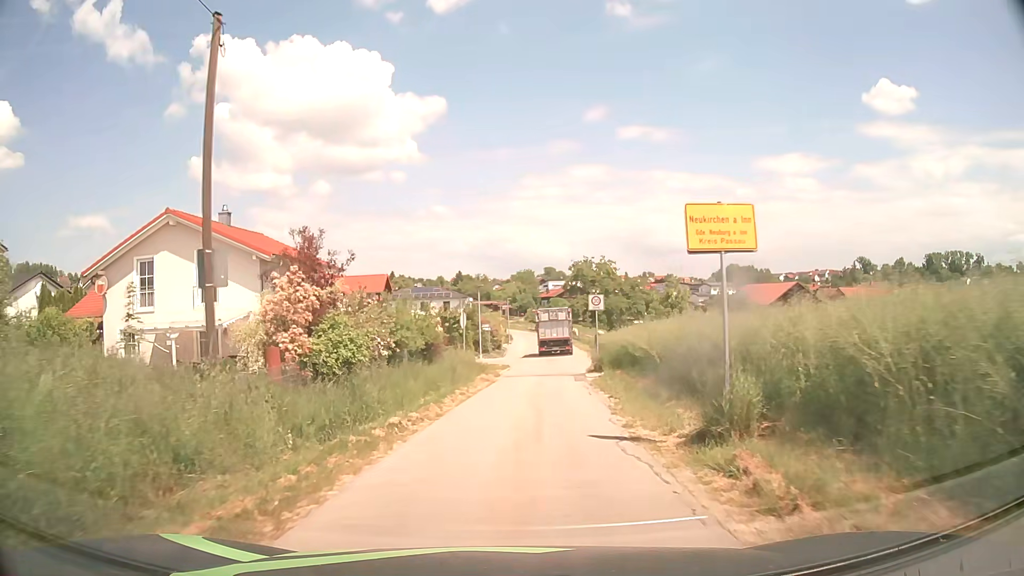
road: unclassified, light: Day
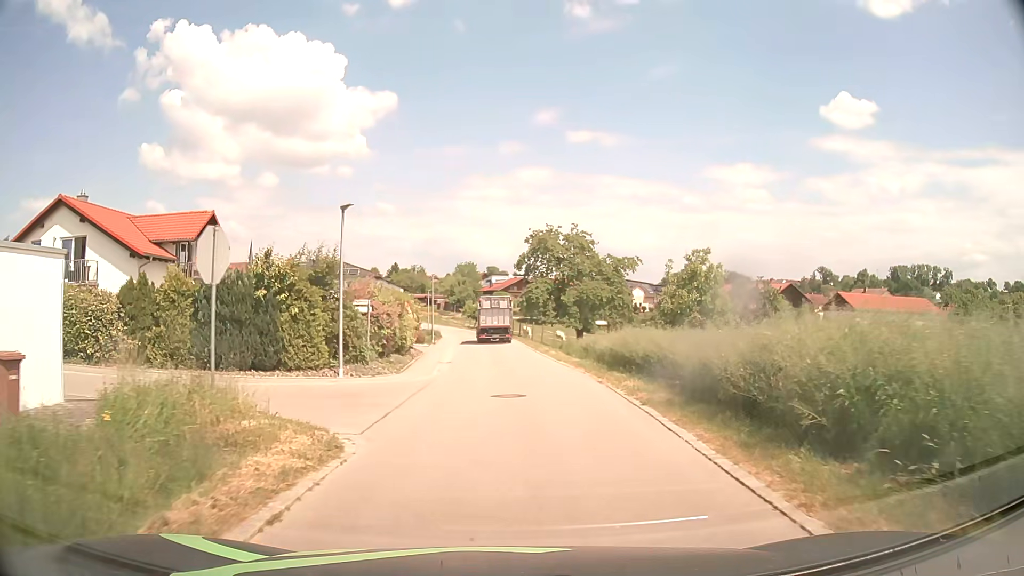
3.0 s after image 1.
(+1.2, +27.6) m; +5°
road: residential
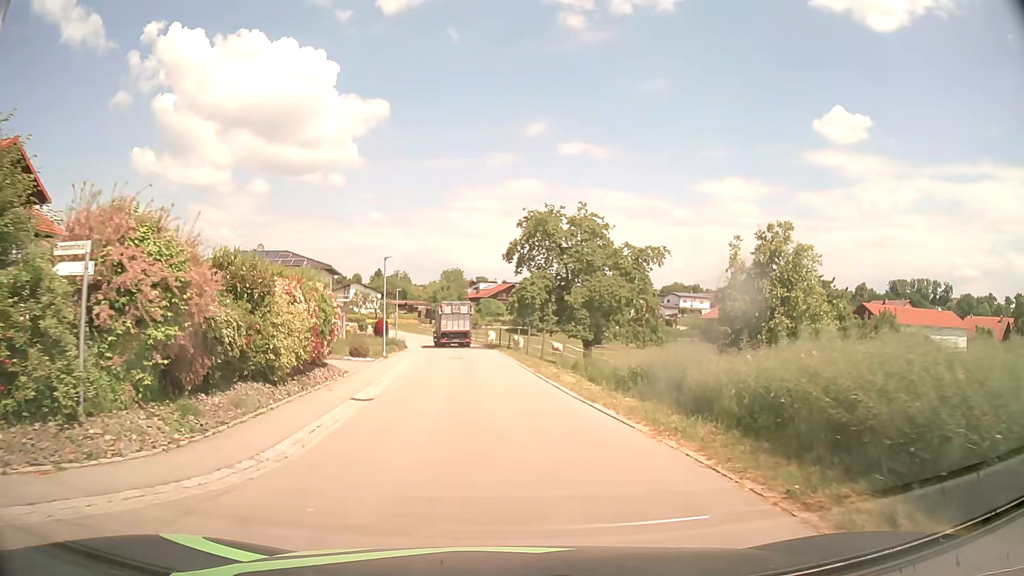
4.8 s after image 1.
(+0.4, +15.5) m; +2°
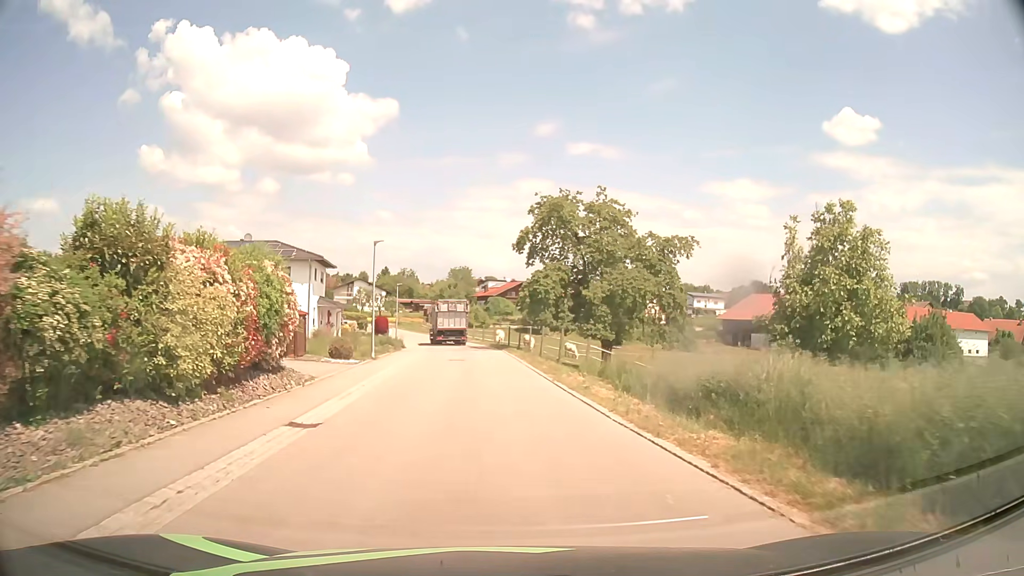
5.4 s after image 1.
(-0.1, +5.3) m; -1°
(0, +10) (0, +20) (-1, +30) (-2, +40) (-3, +50) (-4, +60) (-7, +70) (-9, +79) (-12, +89) (-15, +98) m
